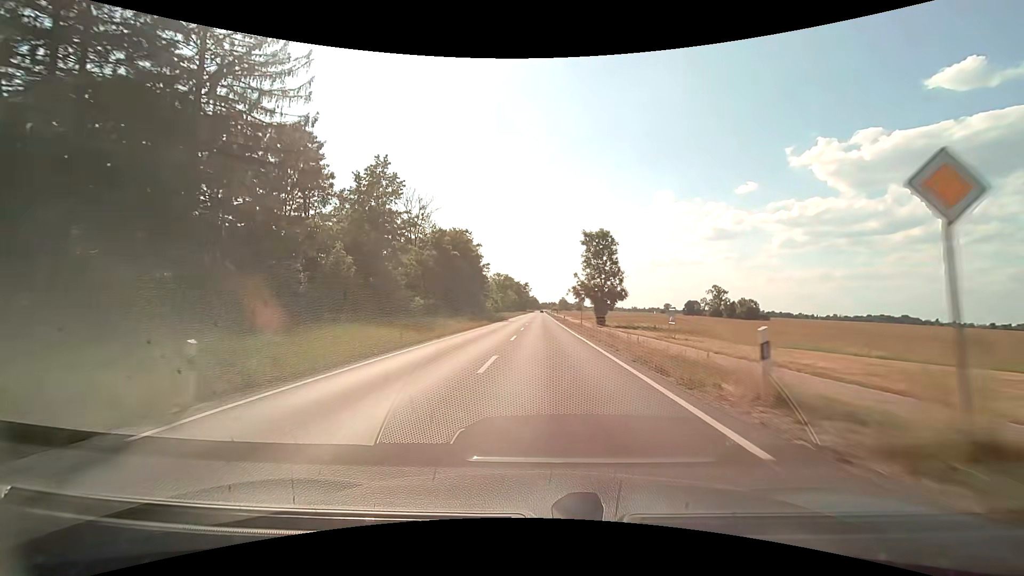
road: secondary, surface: asphalt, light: Day
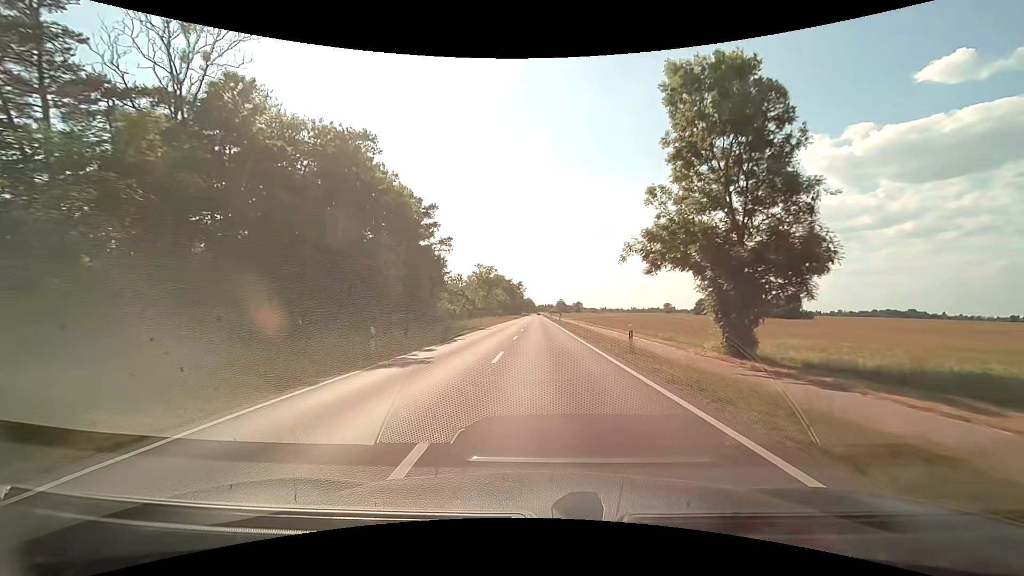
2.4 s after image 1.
(+0.2, +46.4) m; +1°
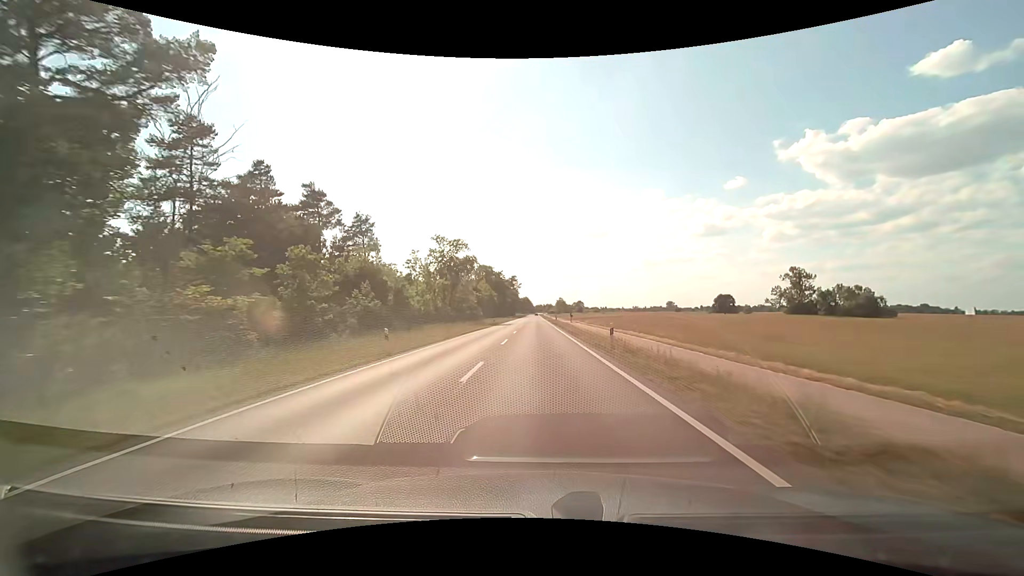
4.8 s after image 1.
(+0.1, +52.2) m; 0°
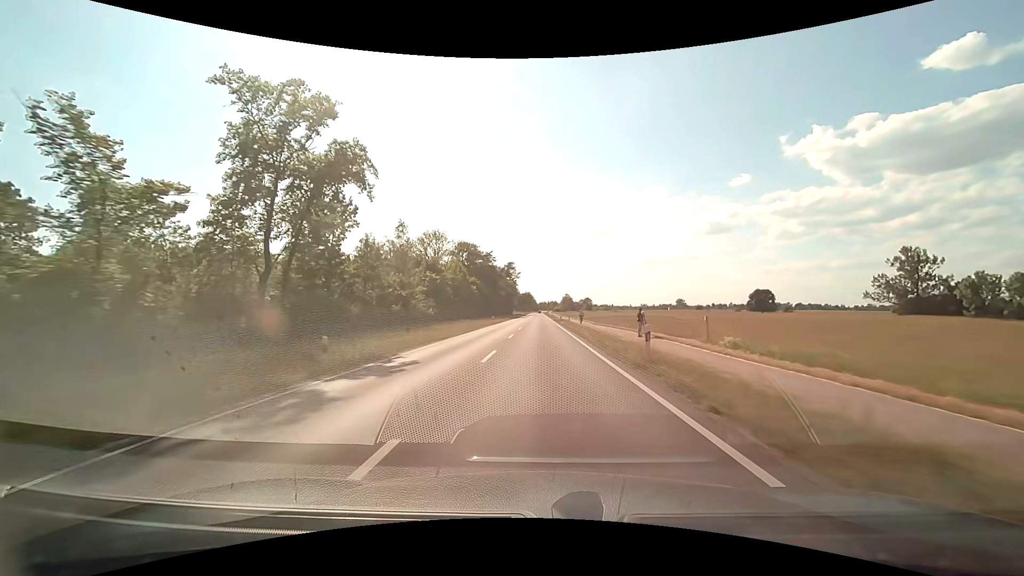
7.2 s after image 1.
(-0.3, +57.3) m; 0°
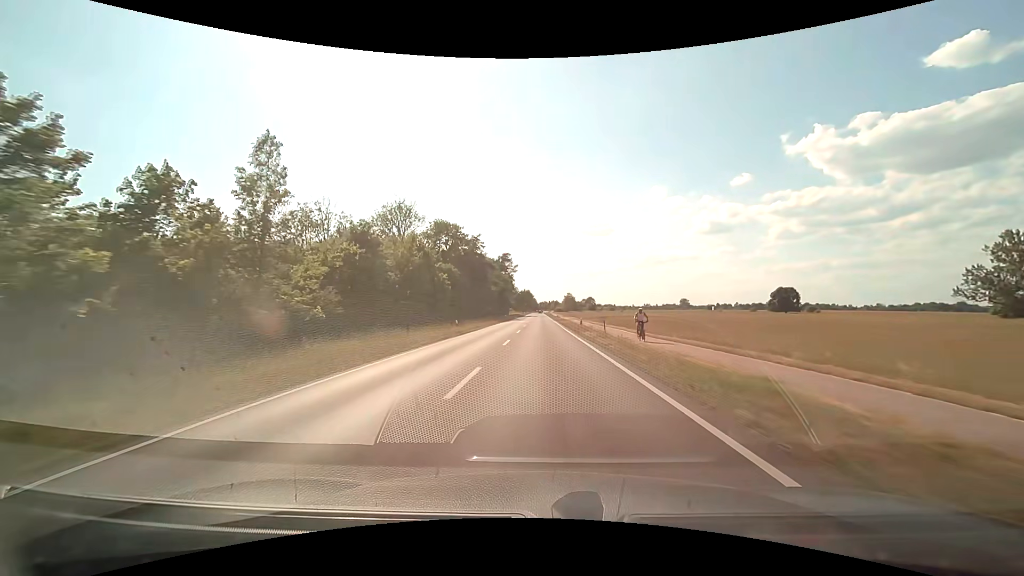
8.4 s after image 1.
(-0.1, +29.8) m; 0°
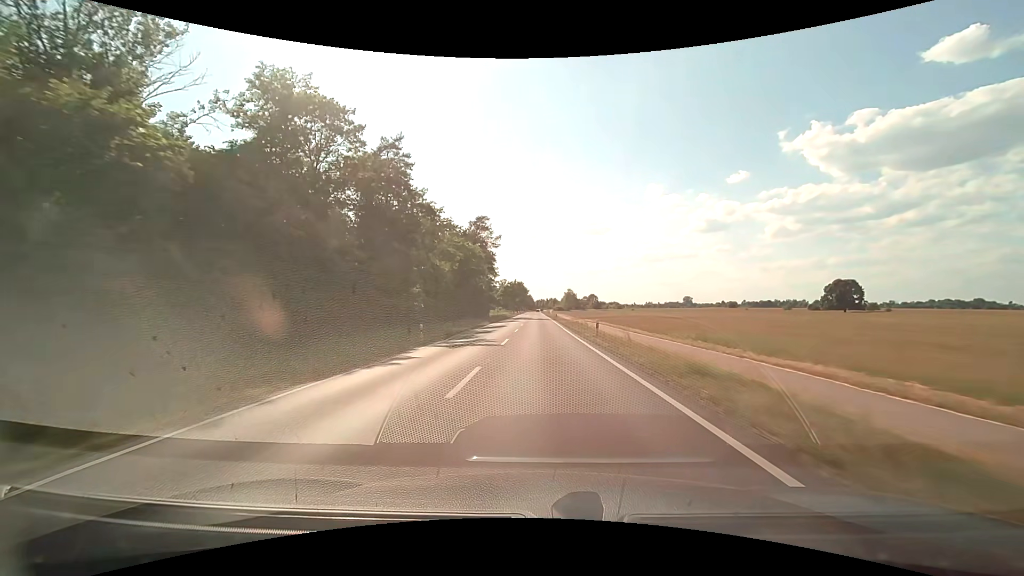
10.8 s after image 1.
(+0.2, +60.4) m; +1°
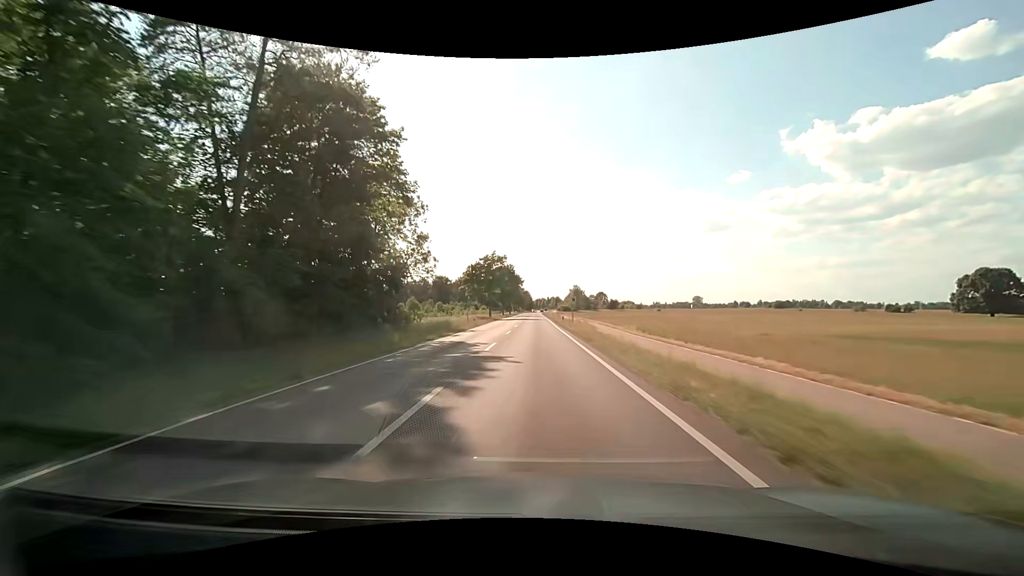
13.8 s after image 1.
(-0.1, +75.8) m; 0°
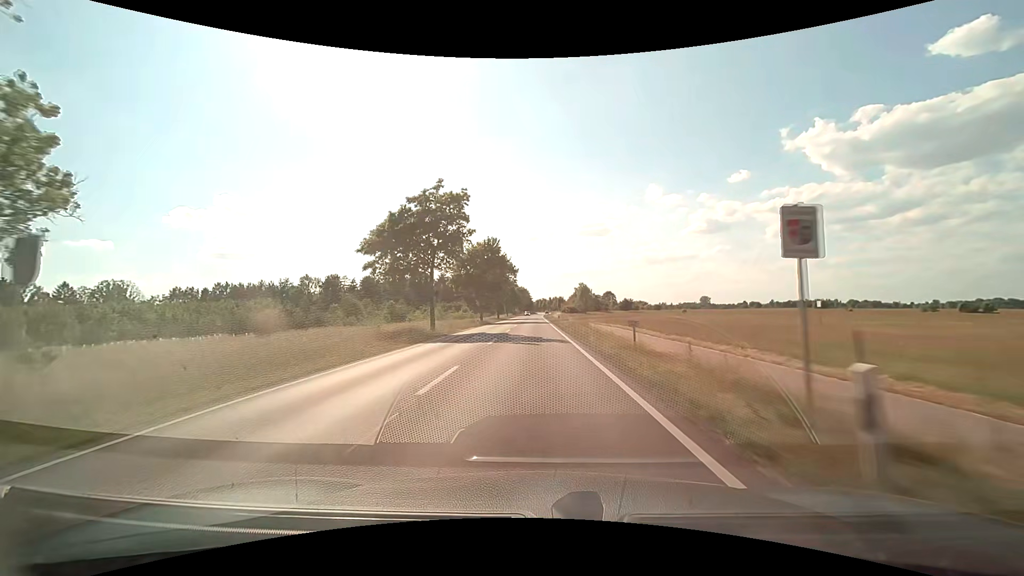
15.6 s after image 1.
(-0.1, +45.3) m; 0°
(0, +10) (0, +20) (0, +30) (0, +40) (0, +50) (0, +60) (0, +70) (0, +80) (0, +90) (0, +100) m
